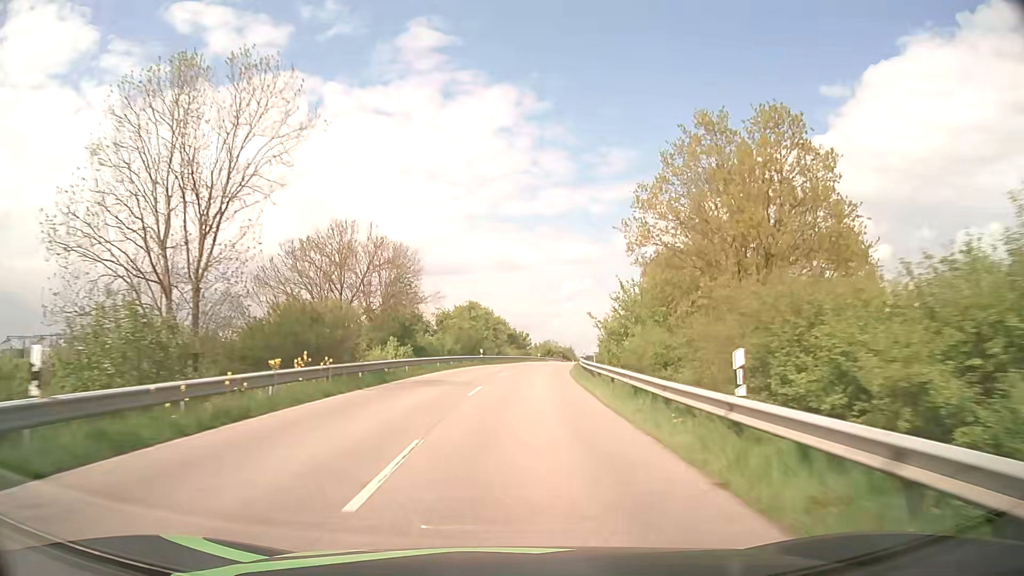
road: secondary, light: Day
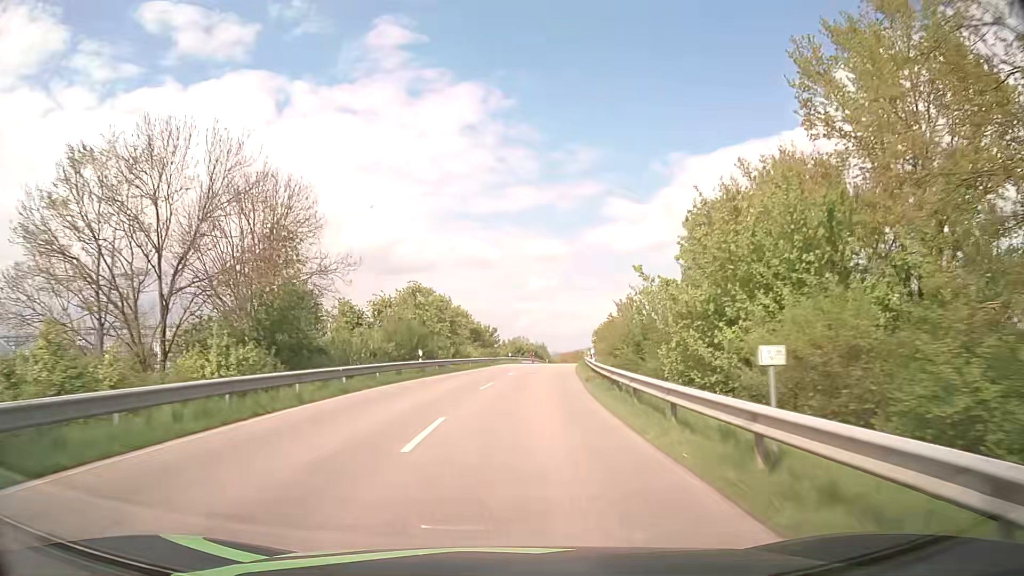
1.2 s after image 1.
(+0.5, +21.6) m; +3°
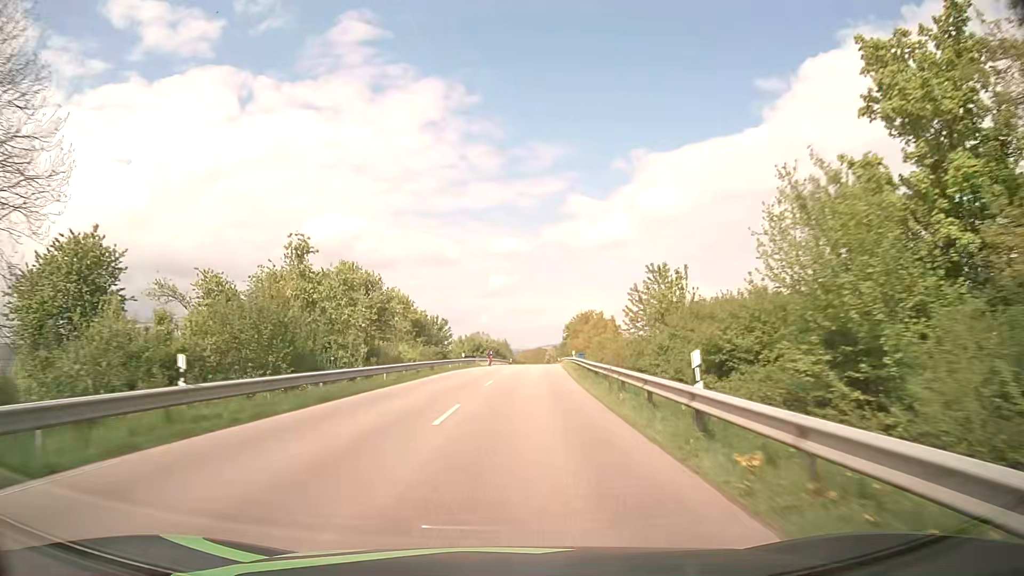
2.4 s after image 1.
(+0.7, +21.6) m; +4°
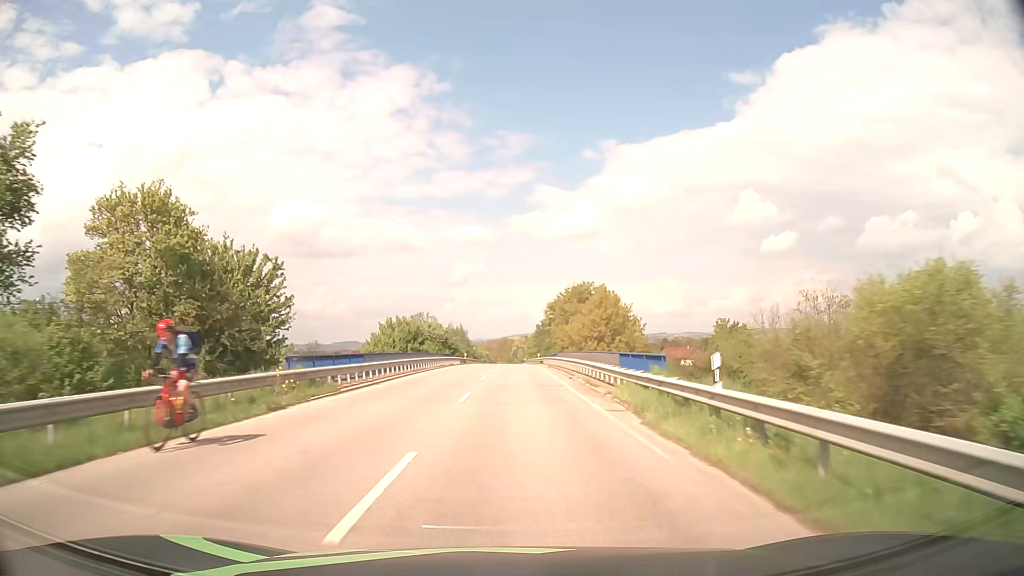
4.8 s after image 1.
(+1.4, +43.5) m; +3°
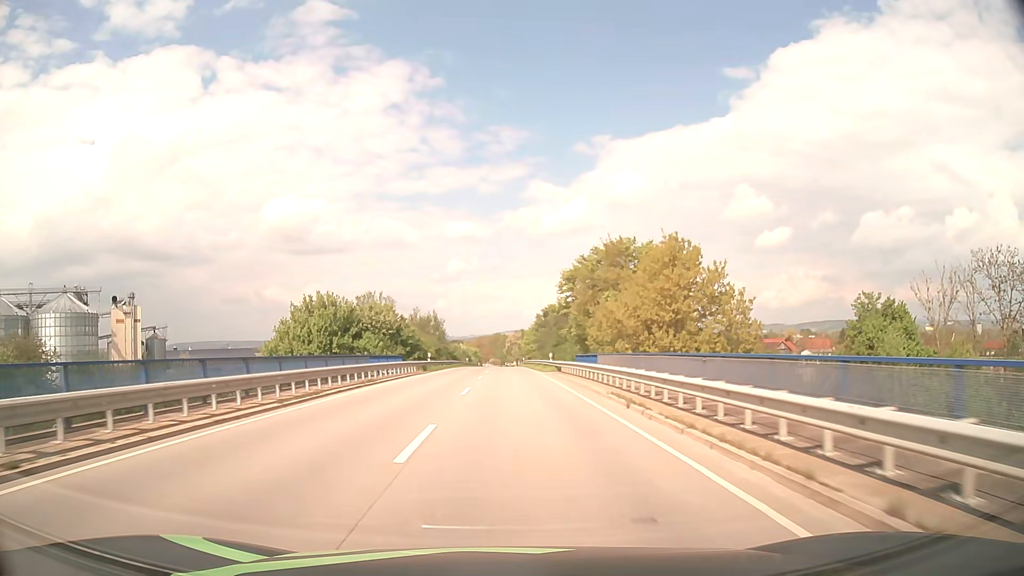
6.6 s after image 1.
(+0.2, +32.8) m; +1°
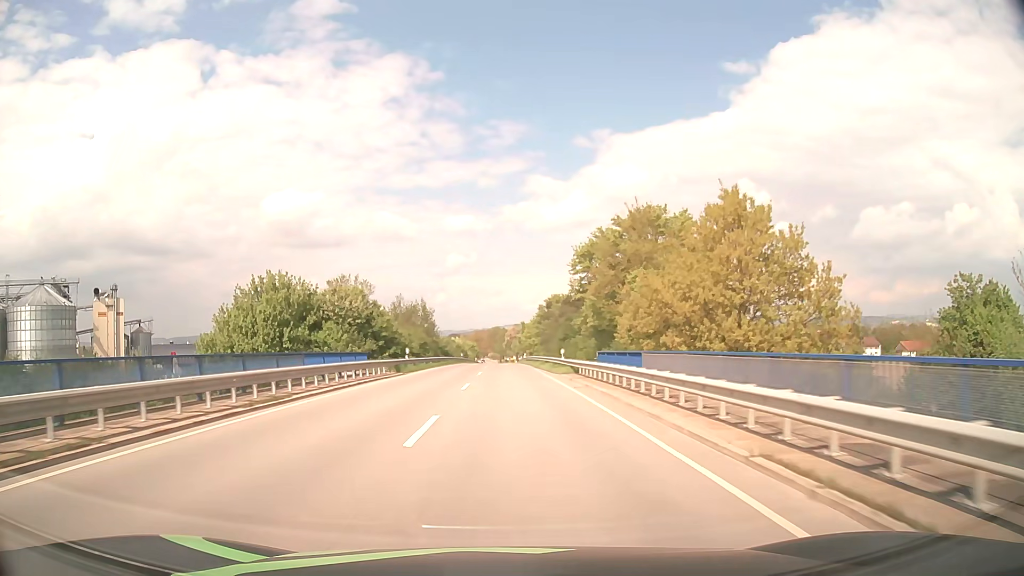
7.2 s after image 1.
(0.0, +10.9) m; 0°
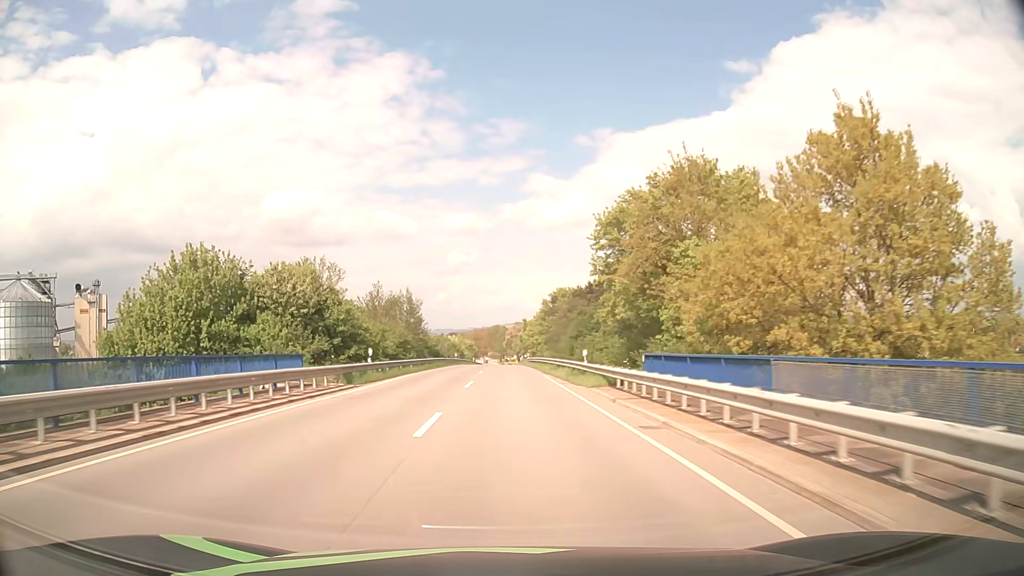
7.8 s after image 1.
(0.0, +10.9) m; 0°
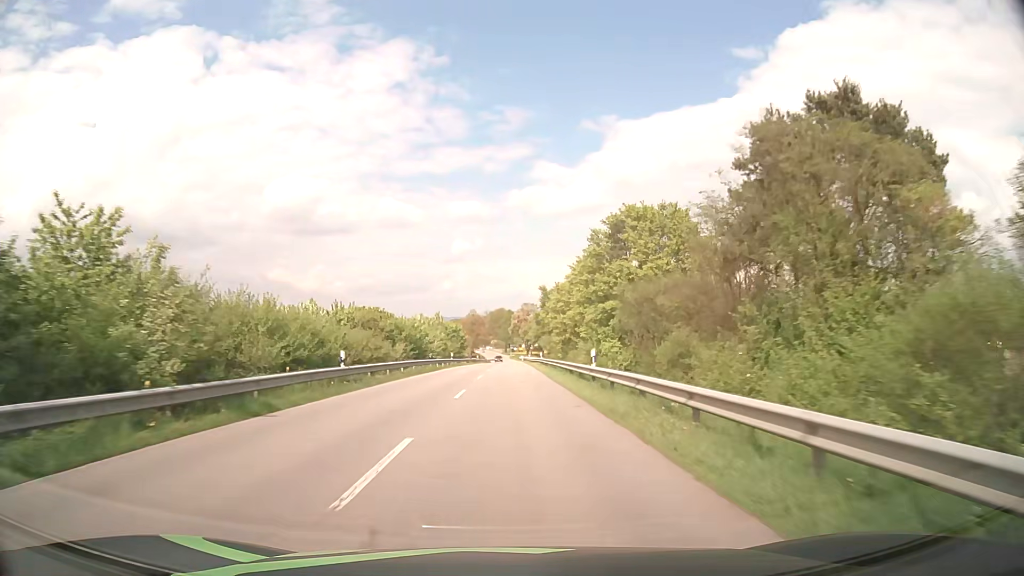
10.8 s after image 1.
(-0.2, +54.6) m; 0°
(0, +10) (0, +20) (0, +30) (0, +40) (0, +50) (0, +60) (0, +70) (0, +80) (+1, +90) (+1, +100) m
